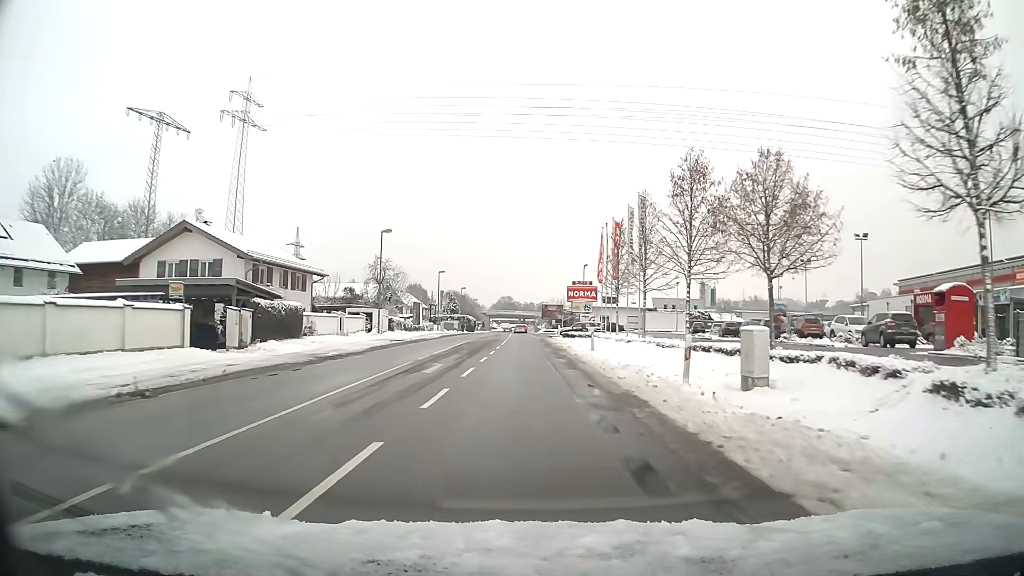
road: primary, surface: asphalt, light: Day
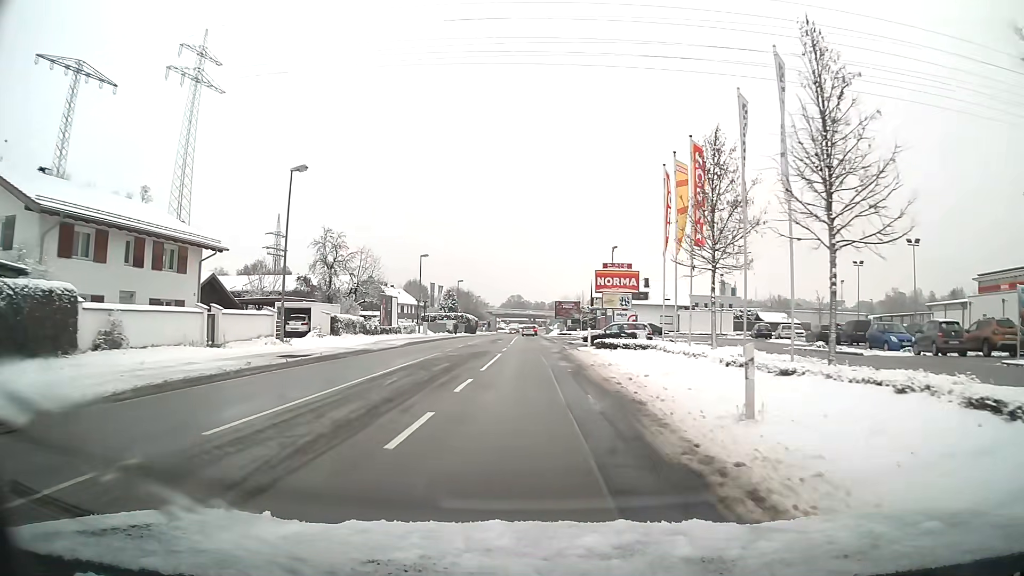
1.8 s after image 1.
(-0.1, +21.2) m; -1°
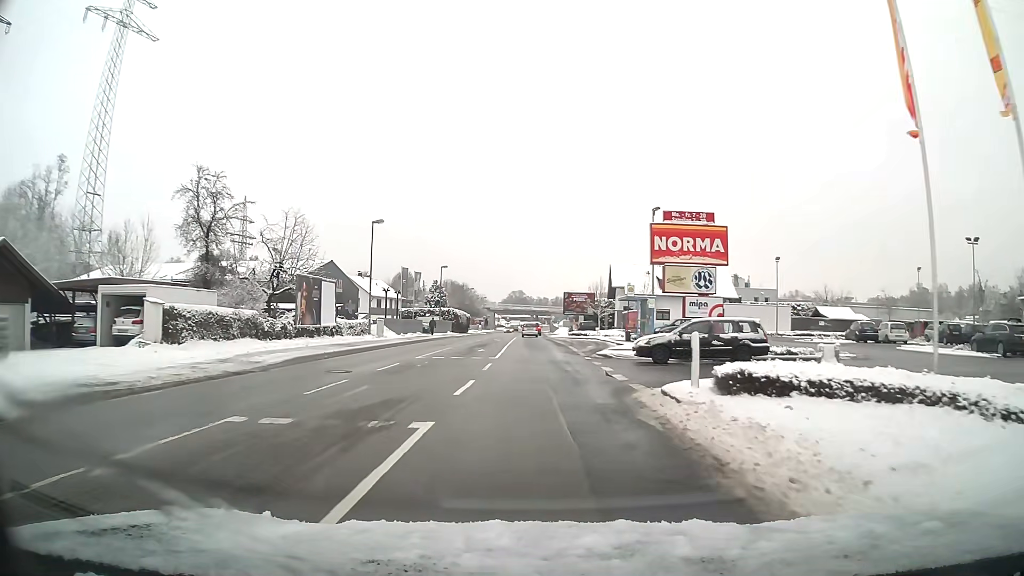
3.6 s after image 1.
(-0.1, +20.9) m; 0°
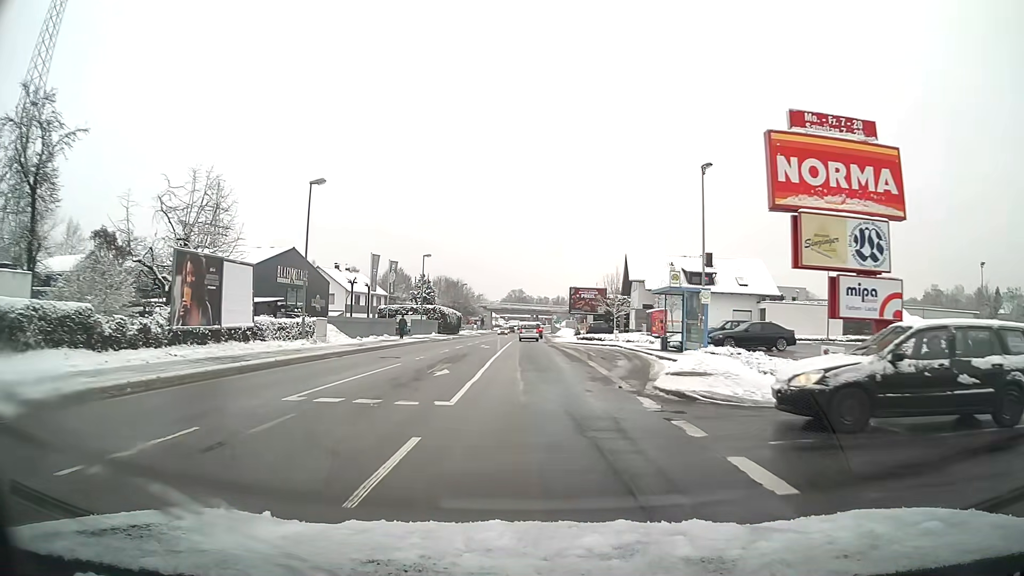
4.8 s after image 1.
(0.0, +13.1) m; 0°
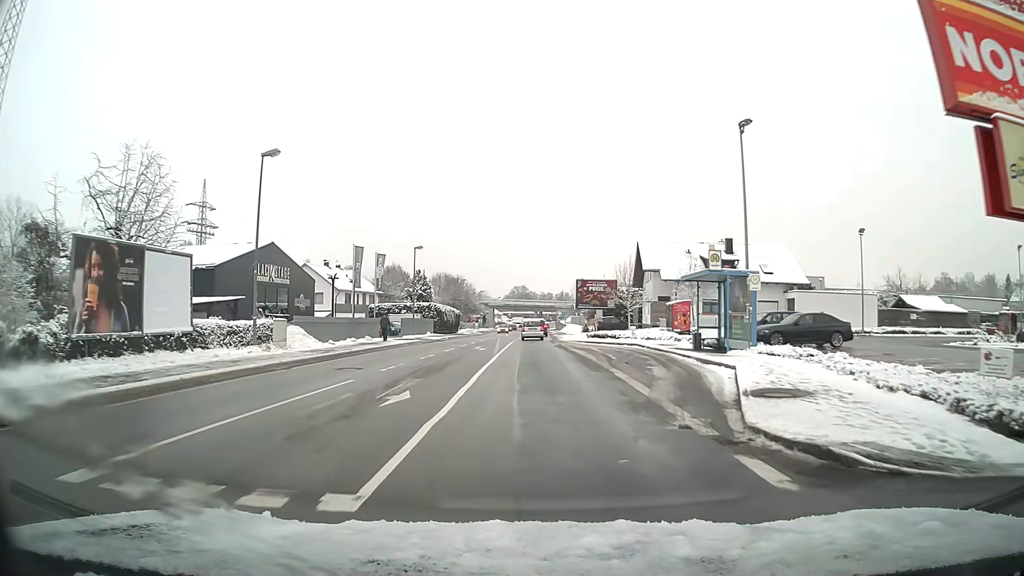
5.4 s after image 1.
(0.0, +6.1) m; 0°
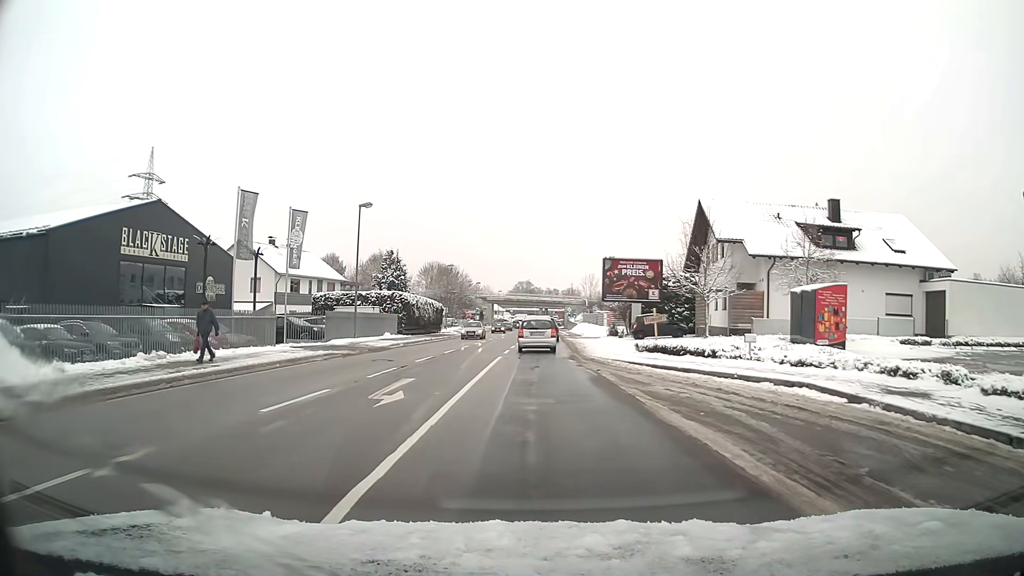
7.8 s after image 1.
(0.0, +20.6) m; 0°
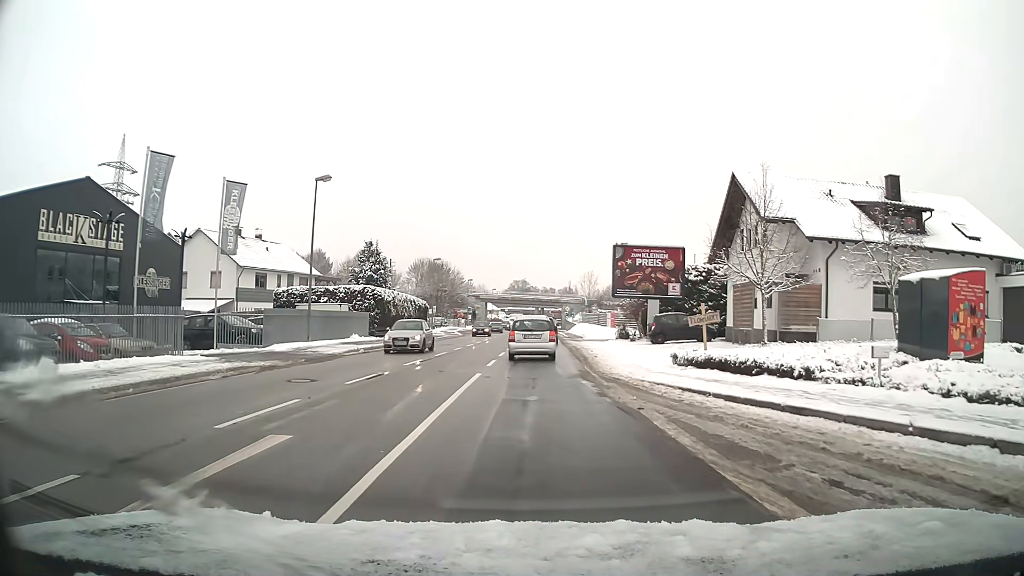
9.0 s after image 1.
(0.0, +7.4) m; 0°
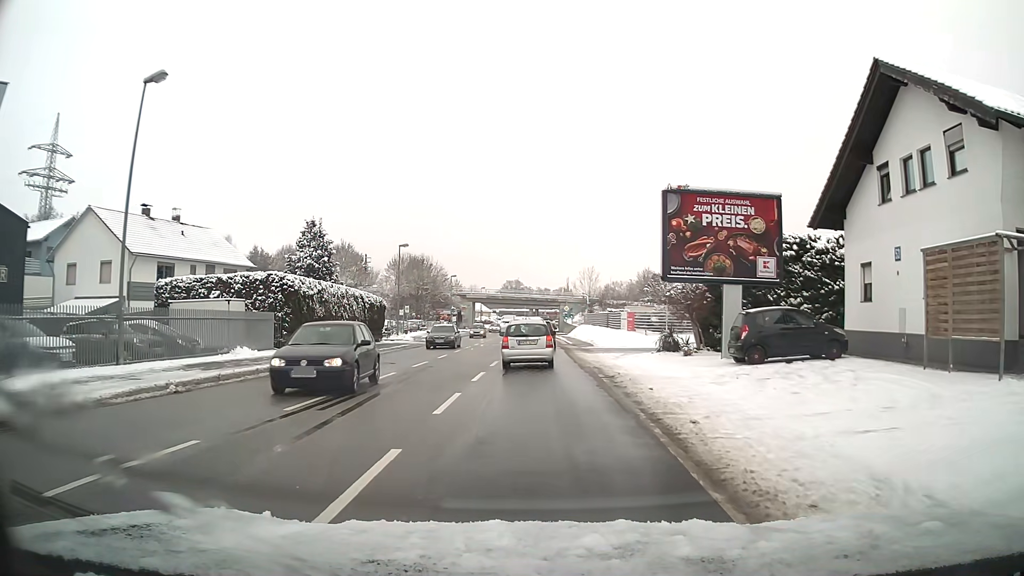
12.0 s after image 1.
(+0.1, +15.5) m; +1°
